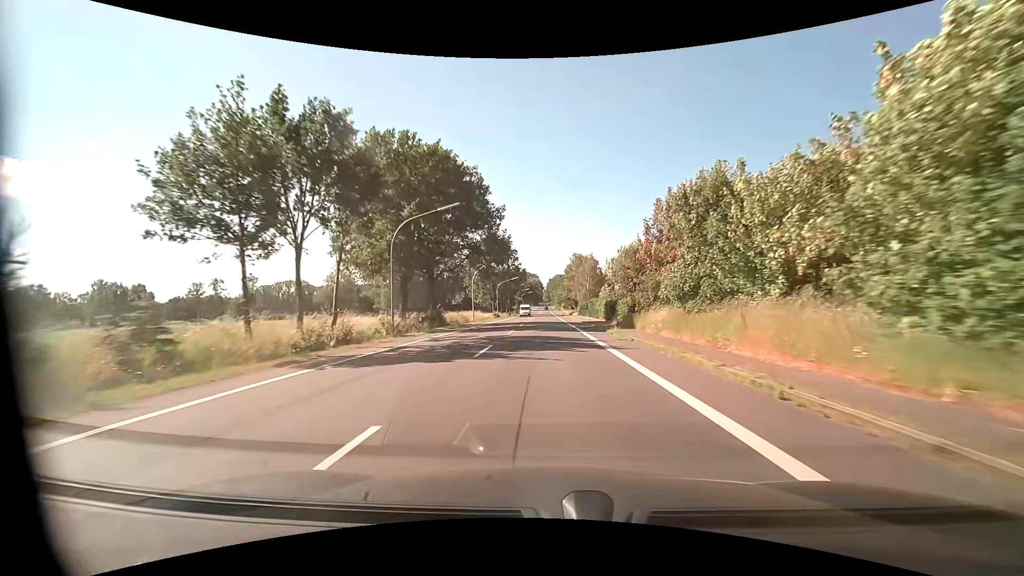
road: primary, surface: asphalt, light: Day
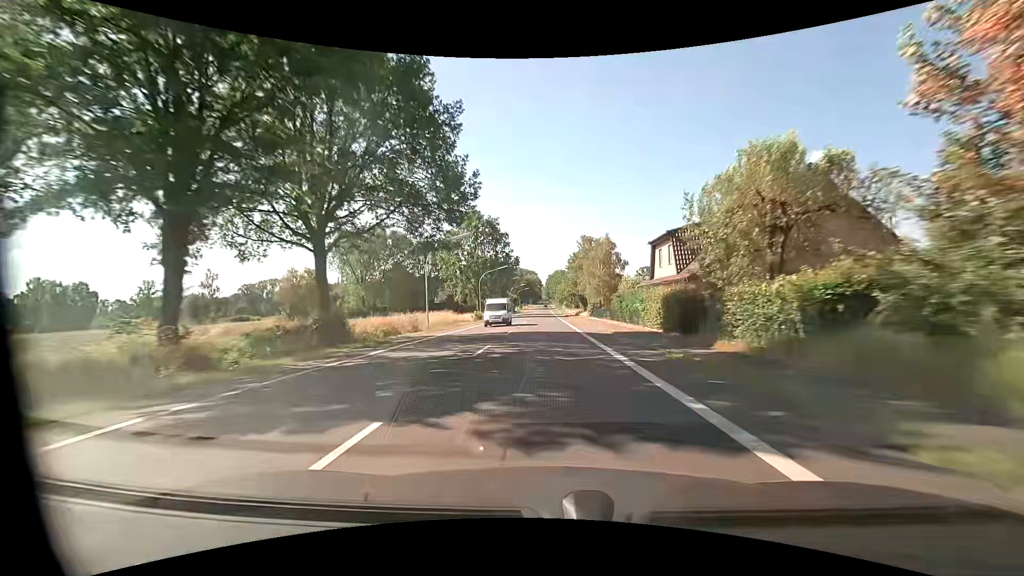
(+0.1, +23.7) m; 0°
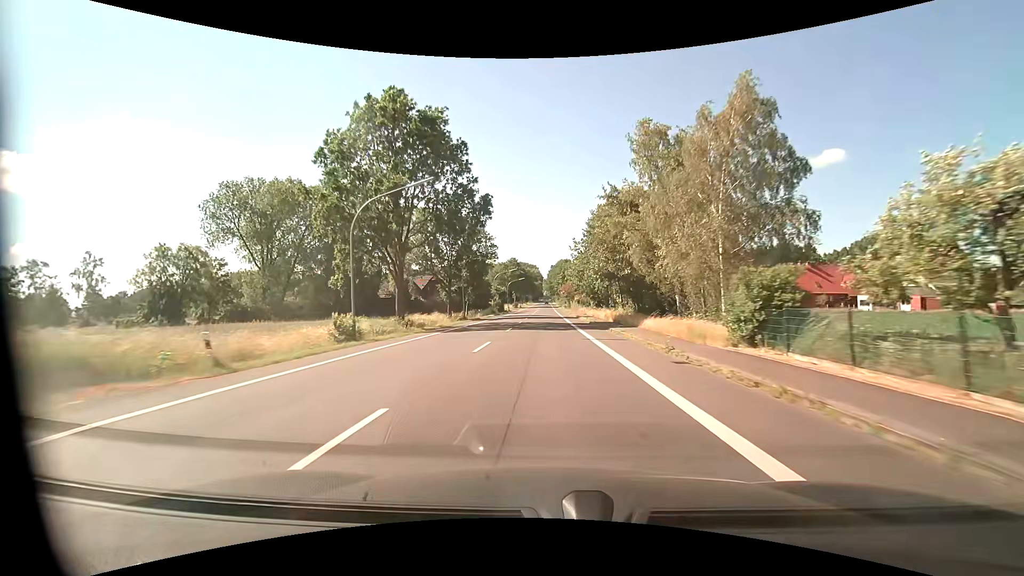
(-0.1, +47.5) m; 0°
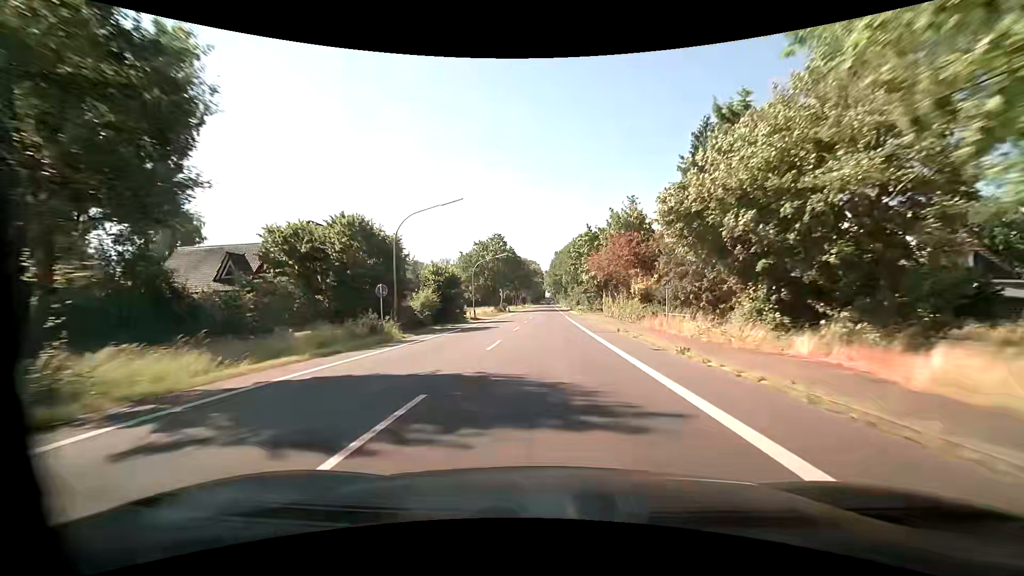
(-0.2, +59.1) m; 0°
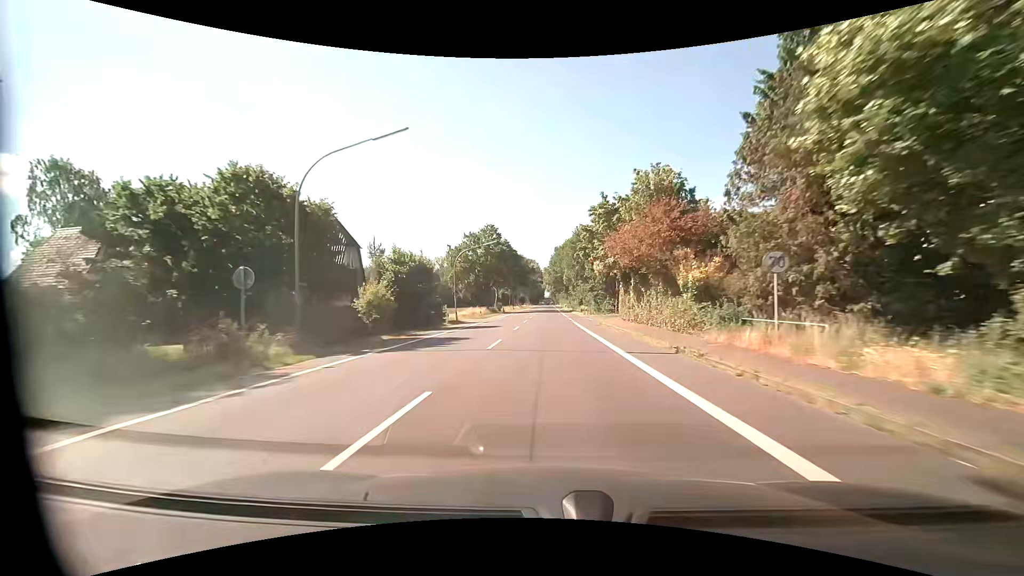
(0.0, +11.8) m; 0°
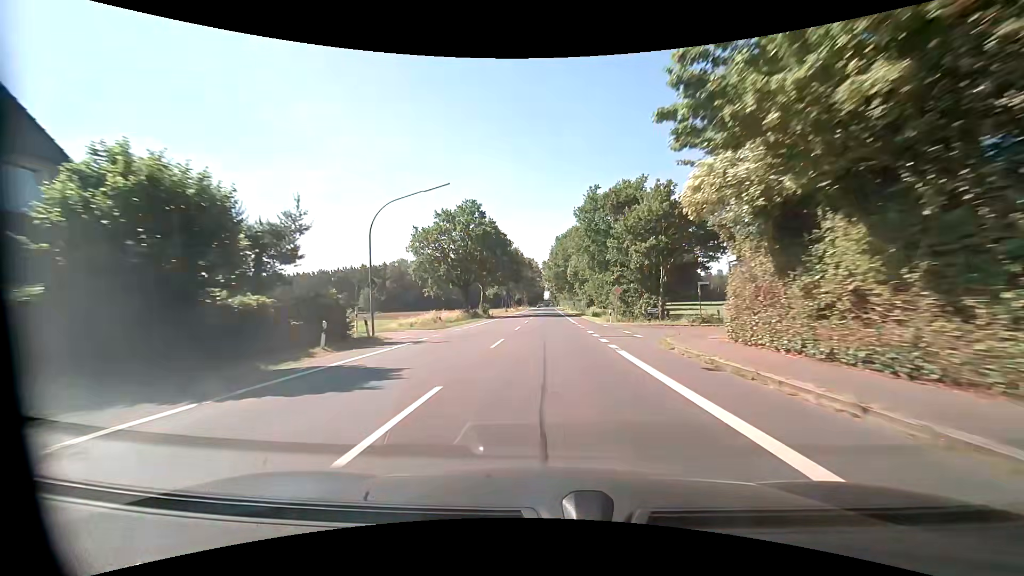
(+0.1, +23.5) m; 0°
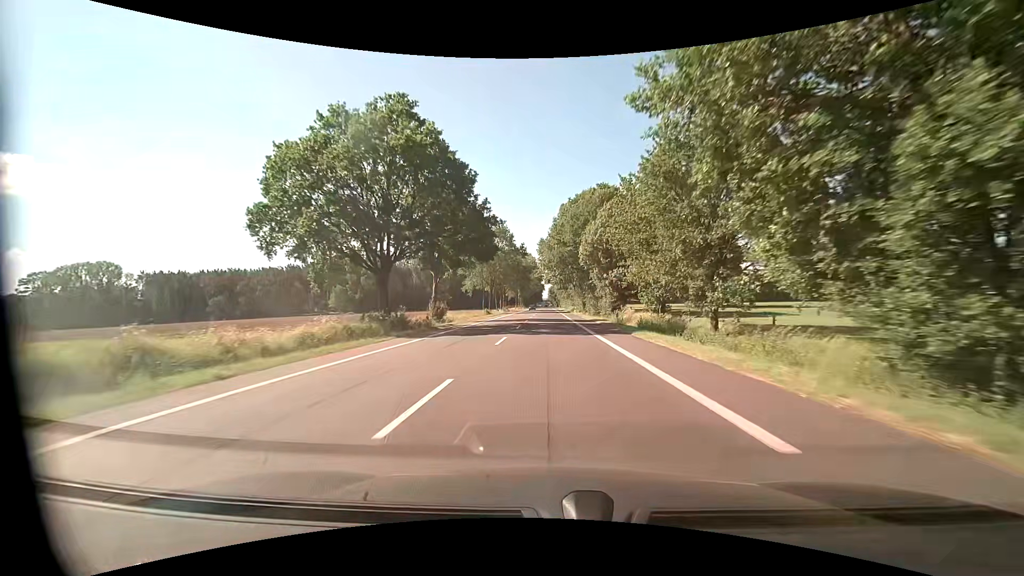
(0.0, +35.3) m; 0°
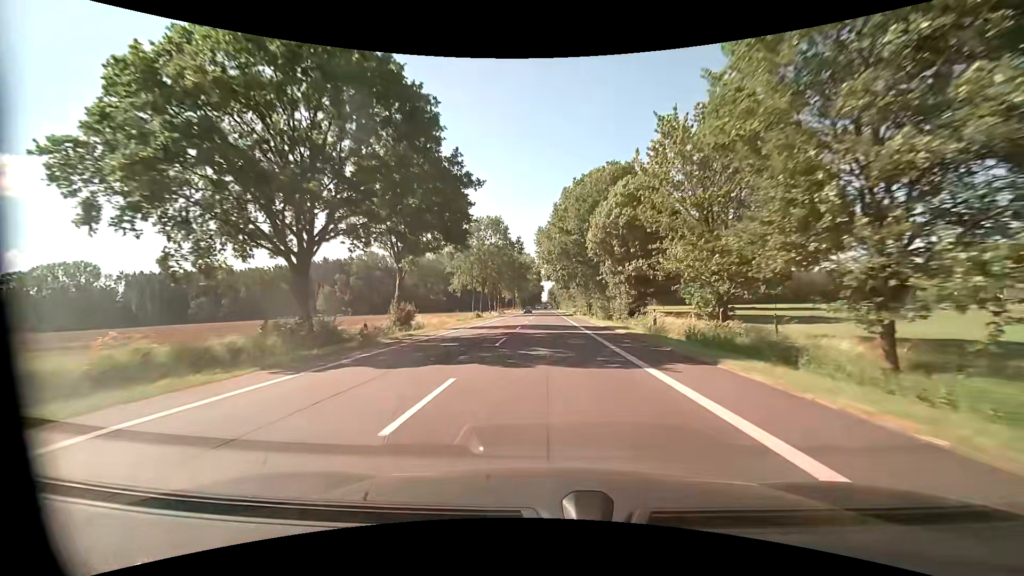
(0.0, +11.8) m; 0°
(0, +10) (0, +20) (0, +30) (0, +40) (0, +50) (0, +60) (0, +70) (0, +80) (+1, +90) (+1, +100) m
